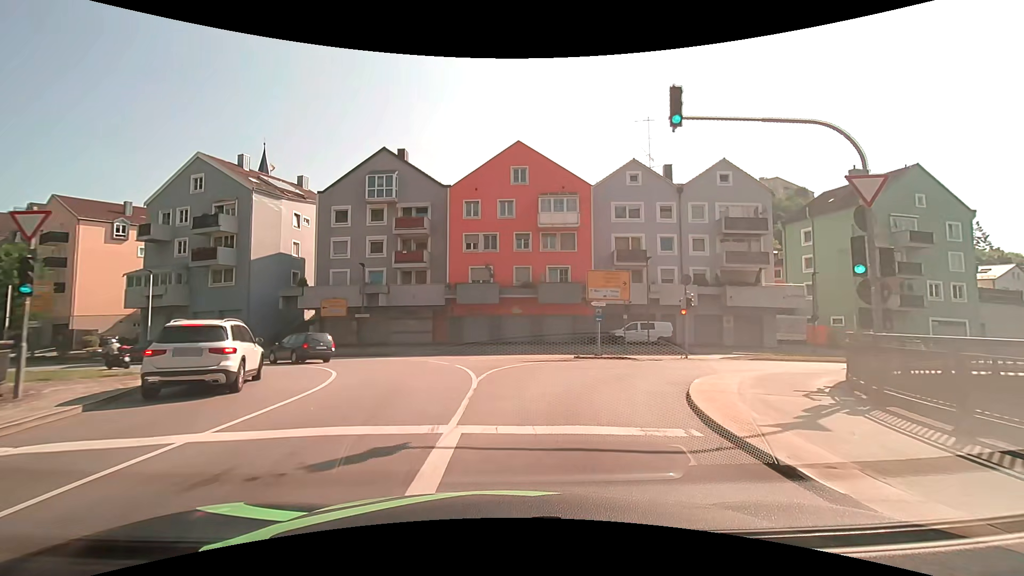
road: primary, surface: asphalt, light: Day
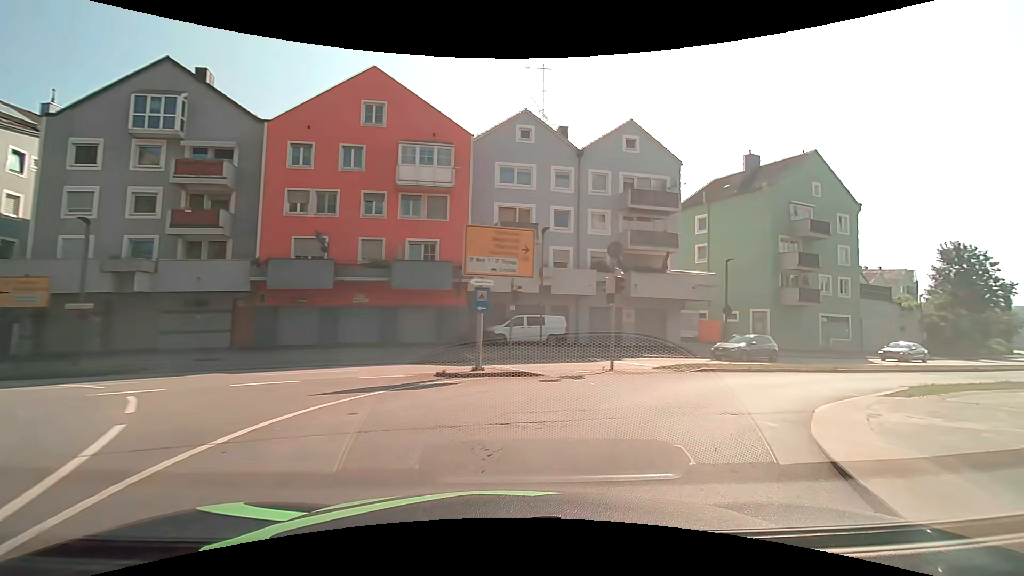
(+1.0, +10.3) m; +15°
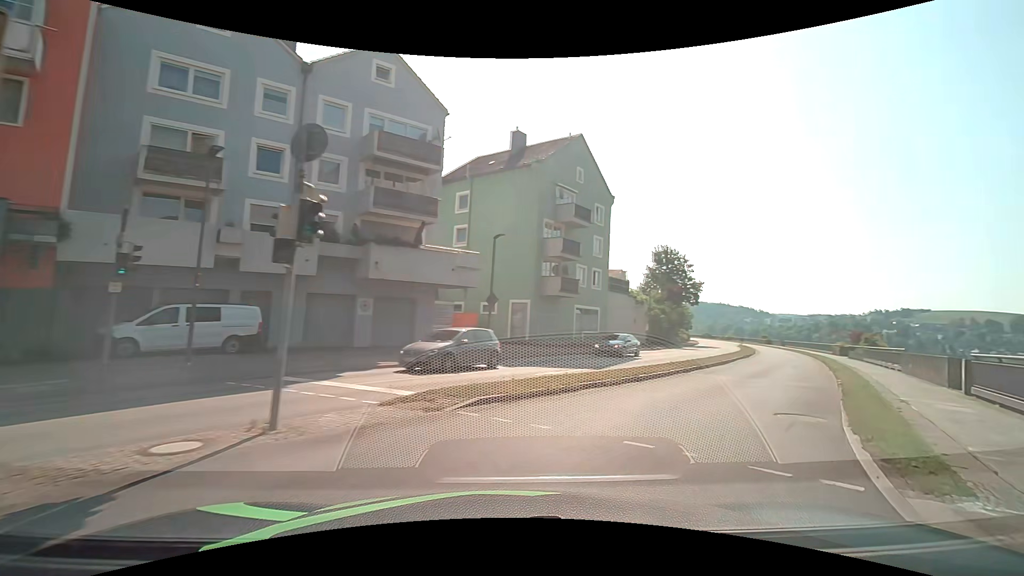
(+2.1, +9.1) m; +28°
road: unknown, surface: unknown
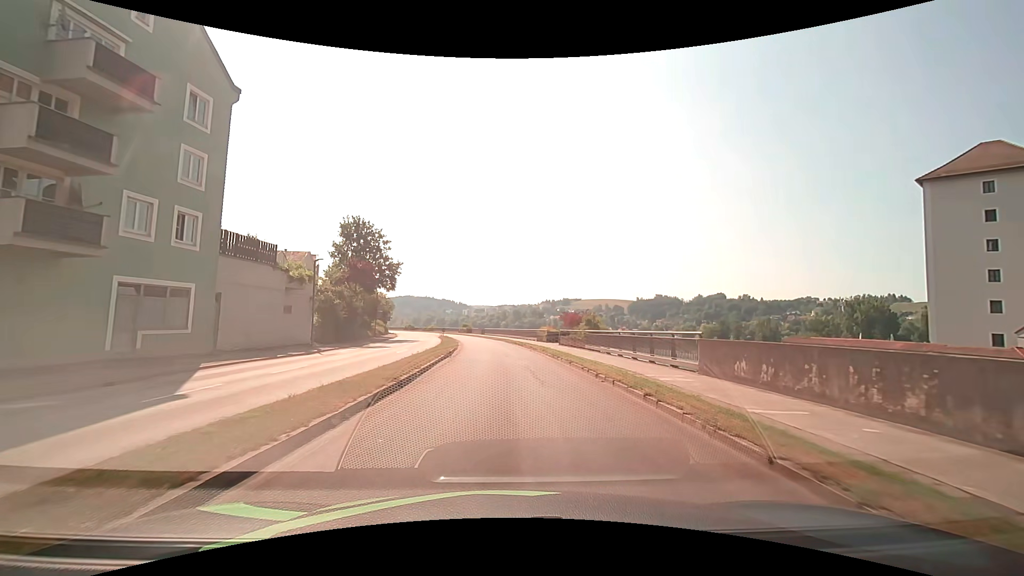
(+6.8, +16.5) m; +33°
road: primary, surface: asphalt
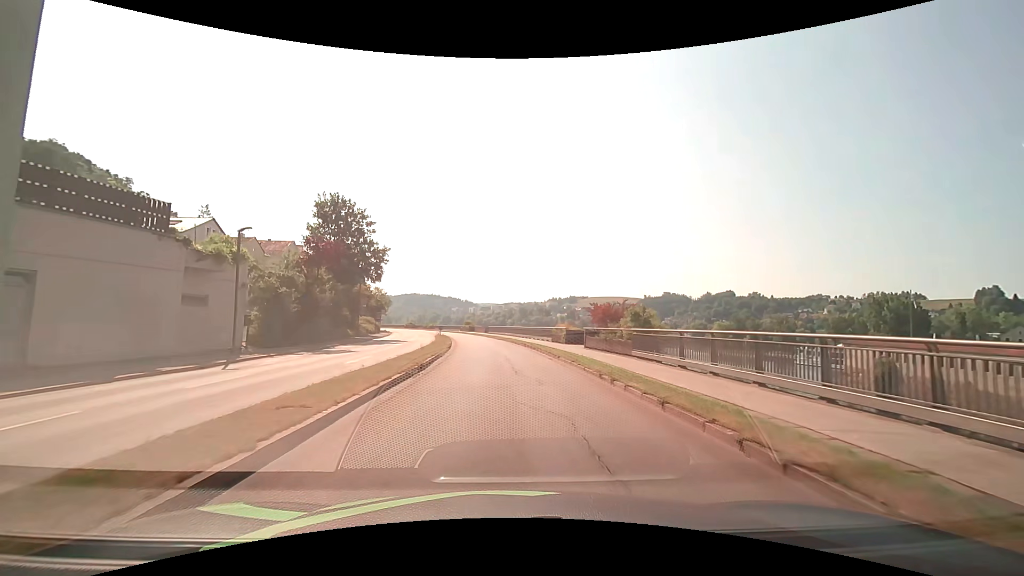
(0.0, +10.4) m; -1°
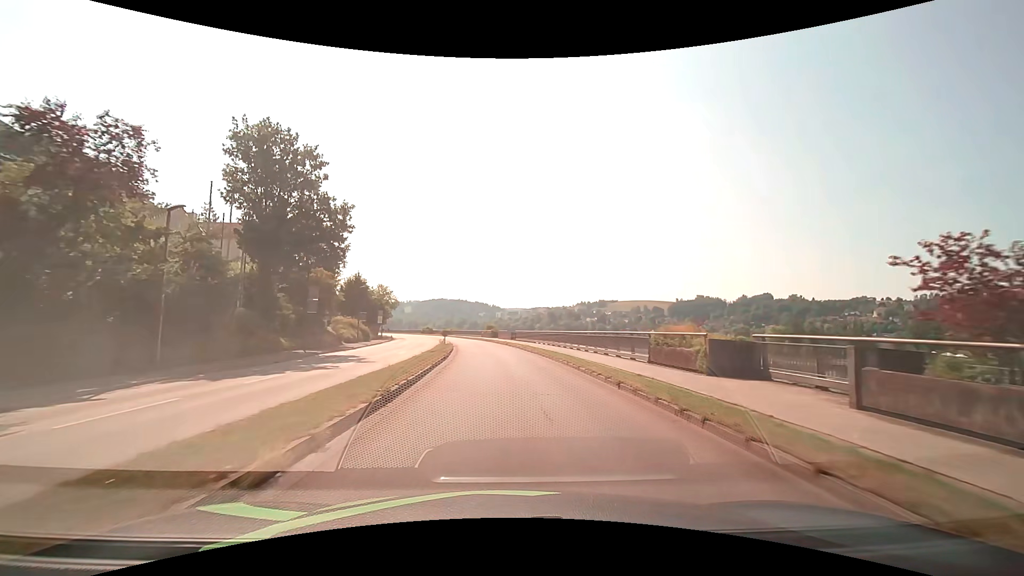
(-0.5, +22.1) m; -3°
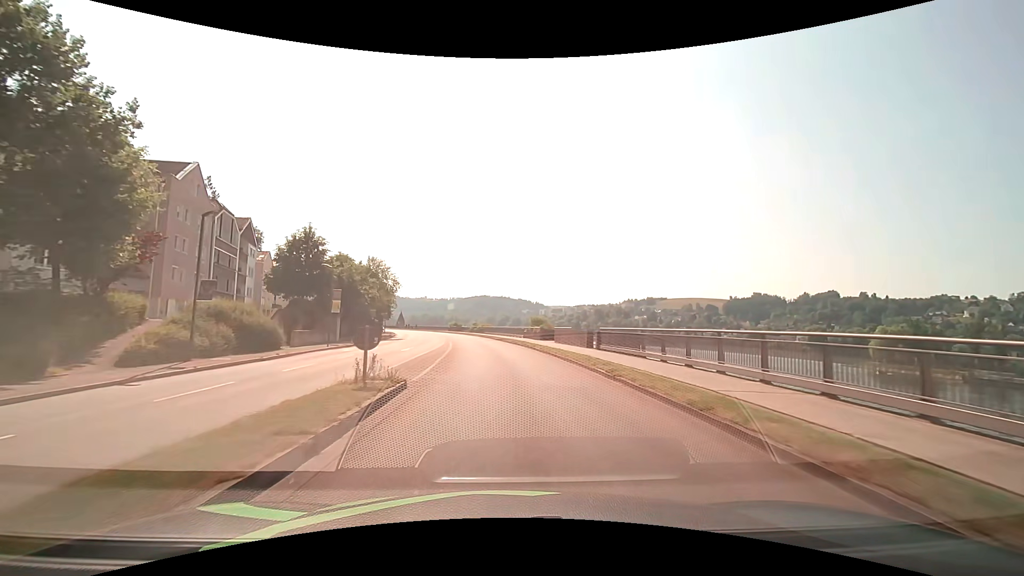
(-1.6, +34.7) m; -5°
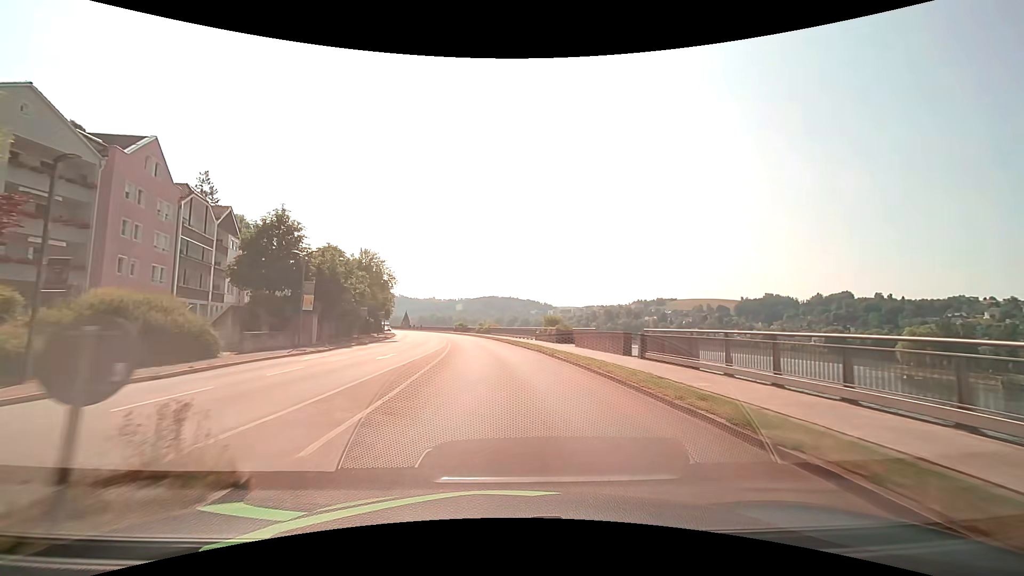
(-0.1, +7.3) m; -1°
(0, +10) (-1, +20) (-1, +30) (-2, +40) (-4, +50) (-5, +60) (-7, +70) (-9, +79) (-11, +89) (-13, +99) m
